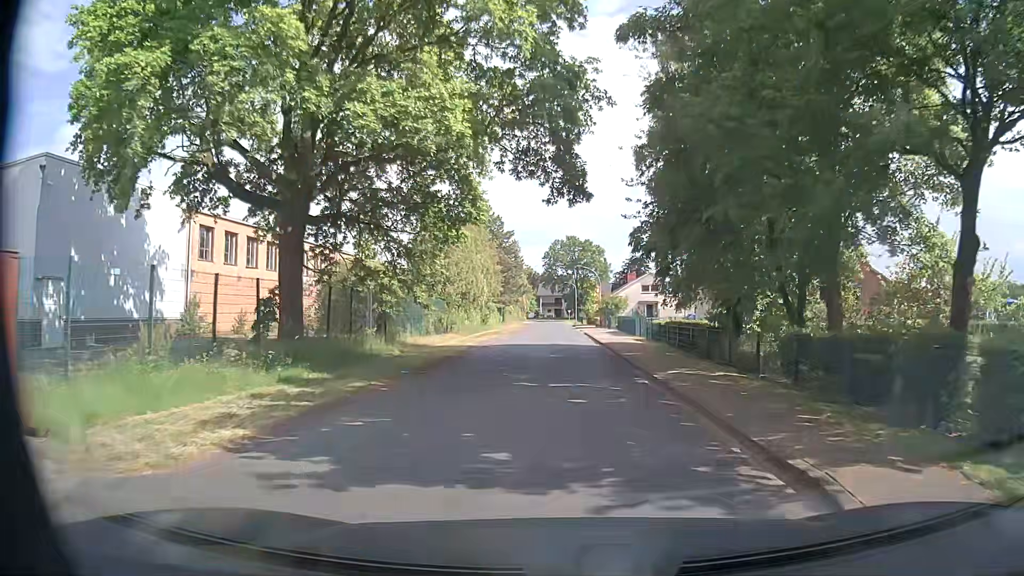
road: unclassified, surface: asphalt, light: Day
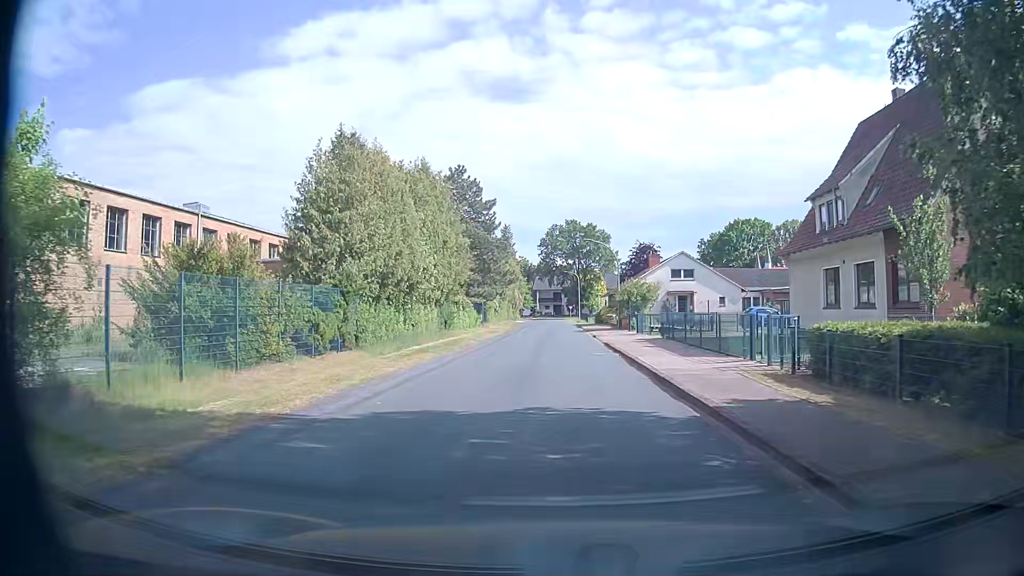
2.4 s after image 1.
(-0.1, +21.3) m; -1°
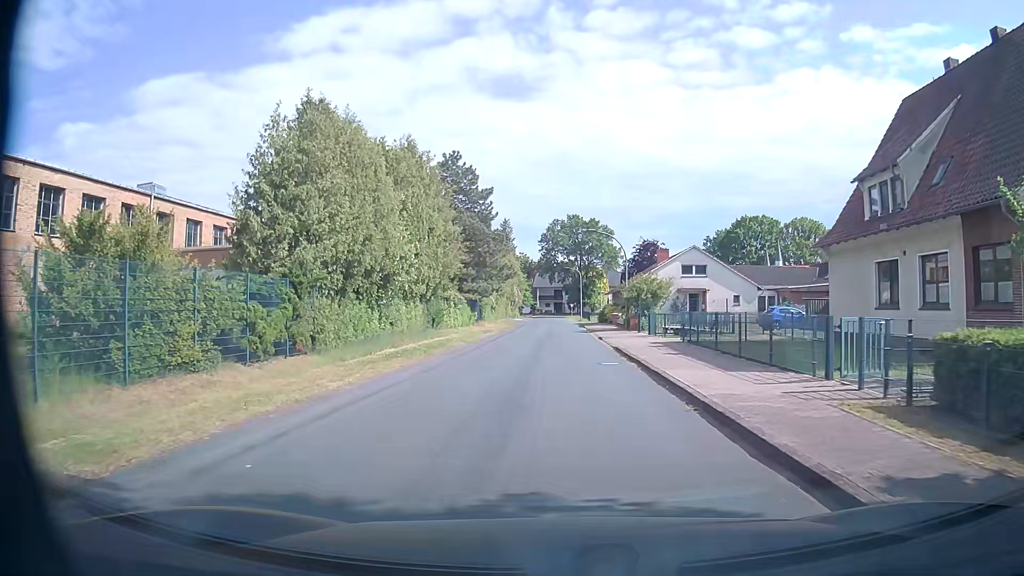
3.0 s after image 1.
(0.0, +4.5) m; 0°
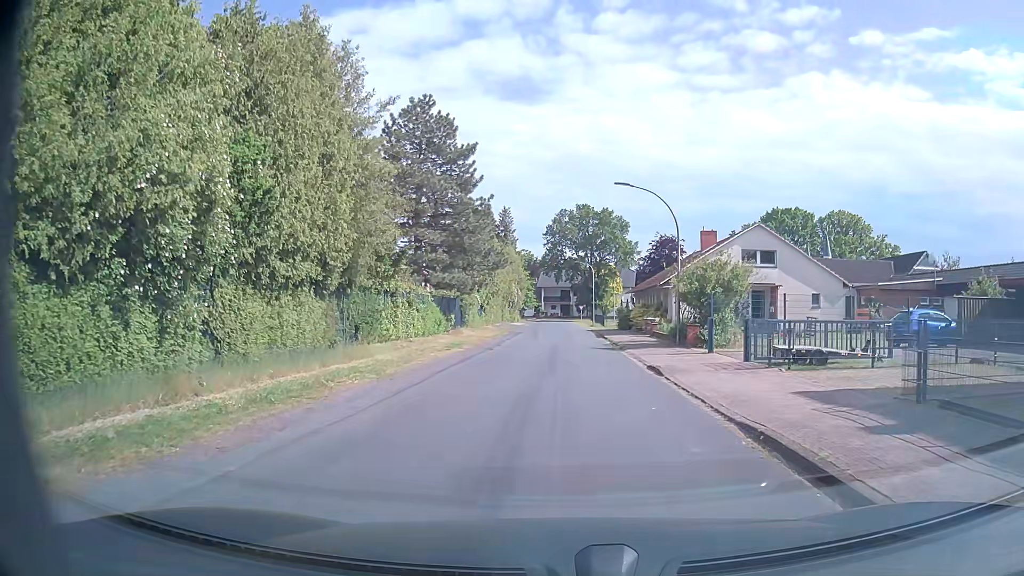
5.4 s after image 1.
(-0.1, +16.0) m; -1°
